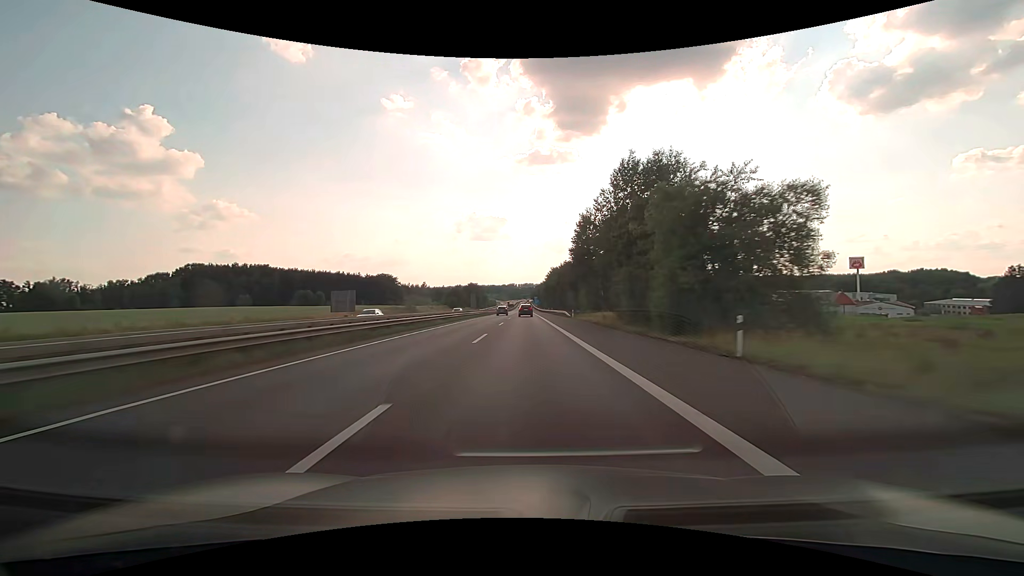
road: motorway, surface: asphalt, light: Day
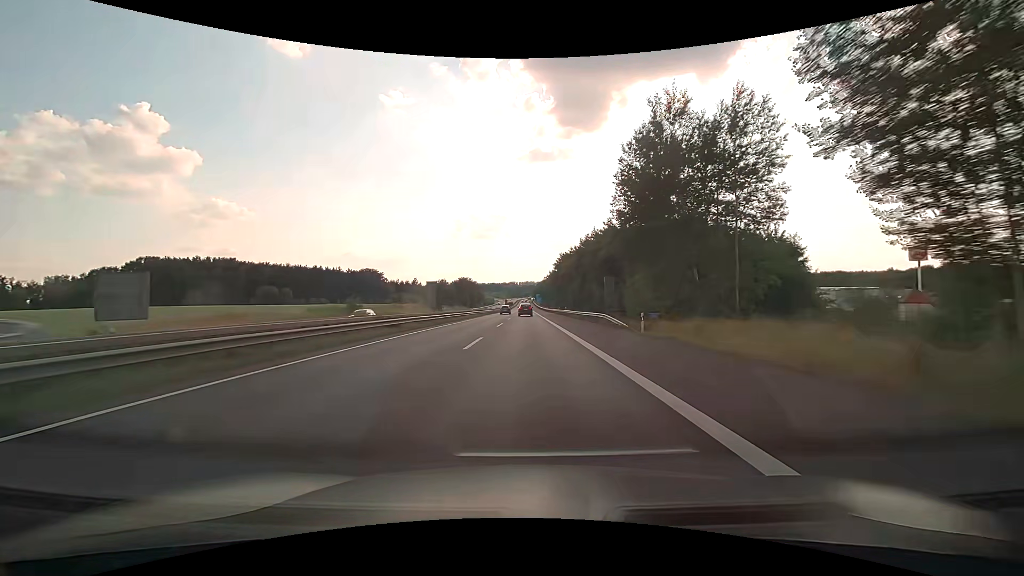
(0.0, +38.9) m; 0°
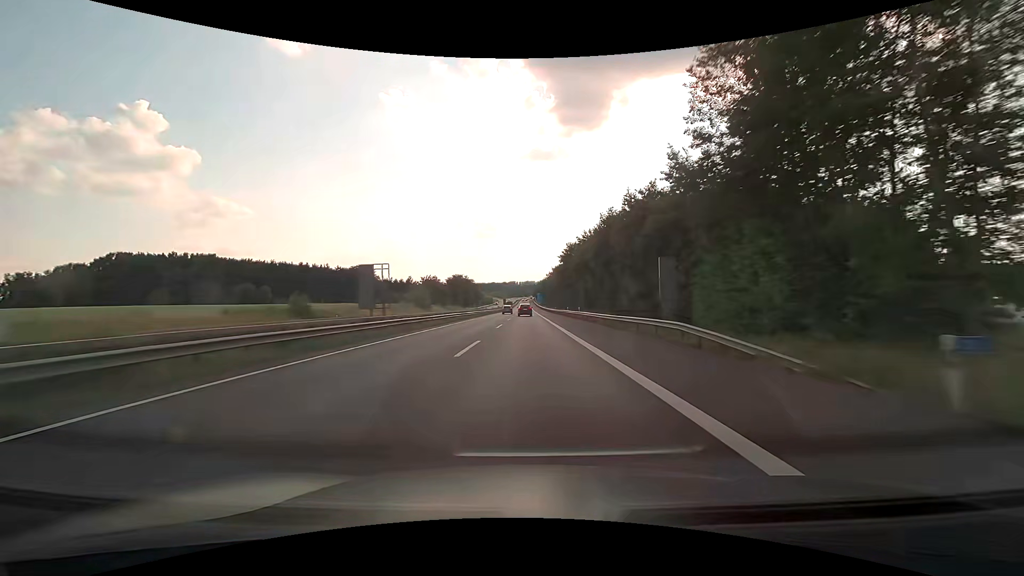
(0.0, +19.4) m; 0°
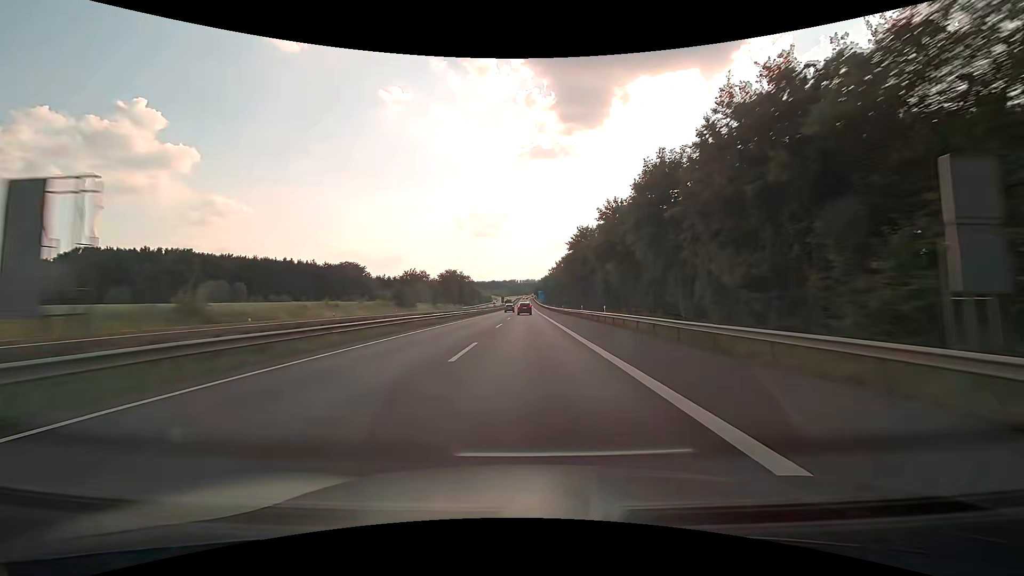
(0.0, +19.4) m; 0°
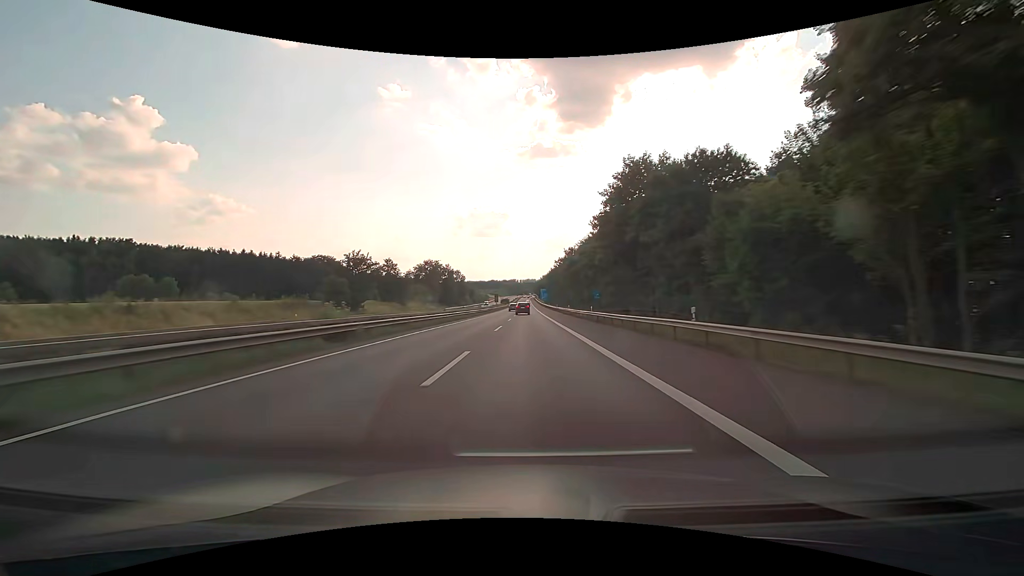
(0.0, +38.9) m; 0°
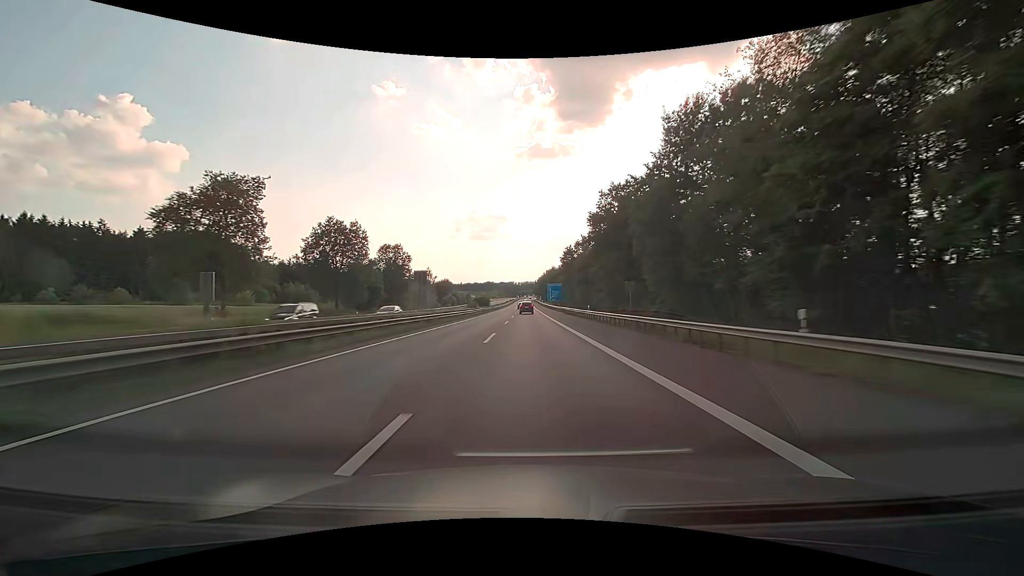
(+0.1, +97.0) m; 0°
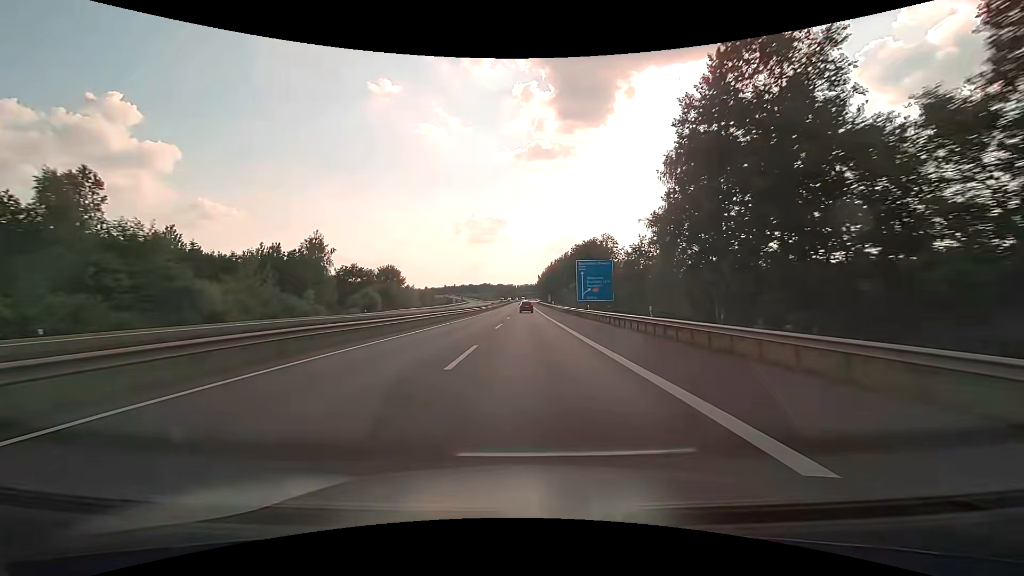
(+0.2, +96.6) m; 0°
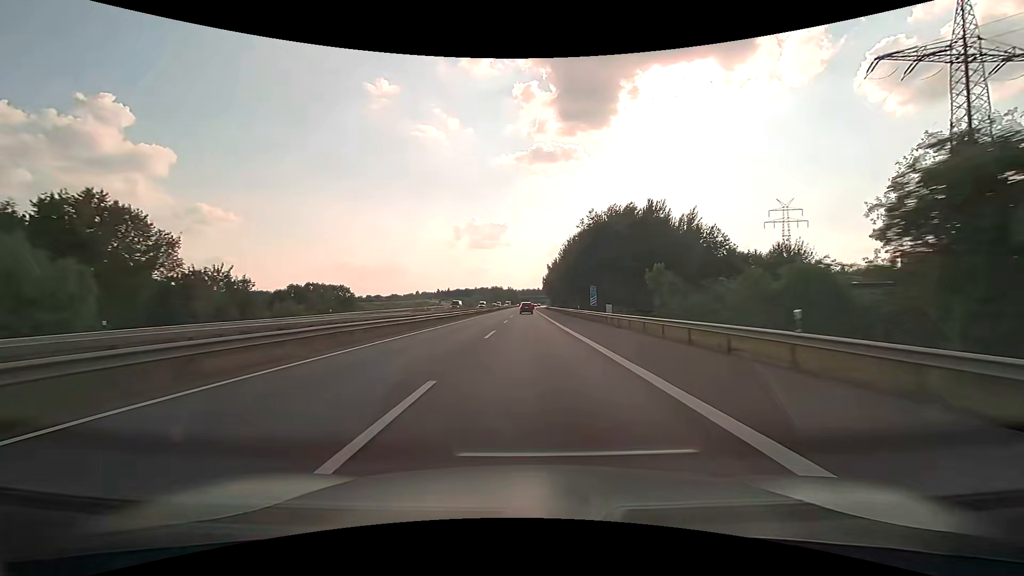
(-0.2, +96.3) m; 0°
(0, +10) (0, +20) (0, +30) (0, +40) (0, +50) (0, +60) (0, +70) (0, +80) (0, +90) (0, +100) m
